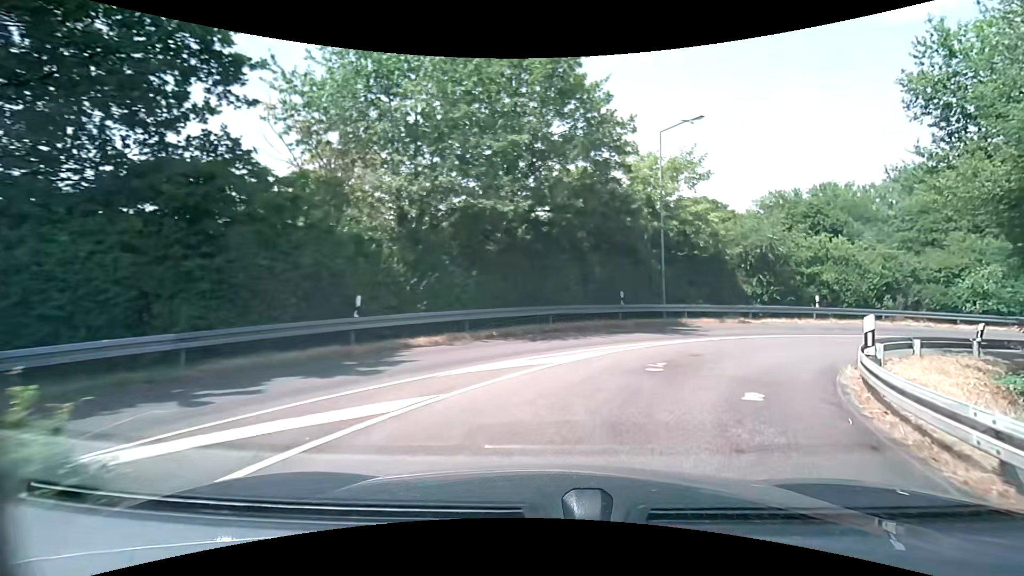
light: Day
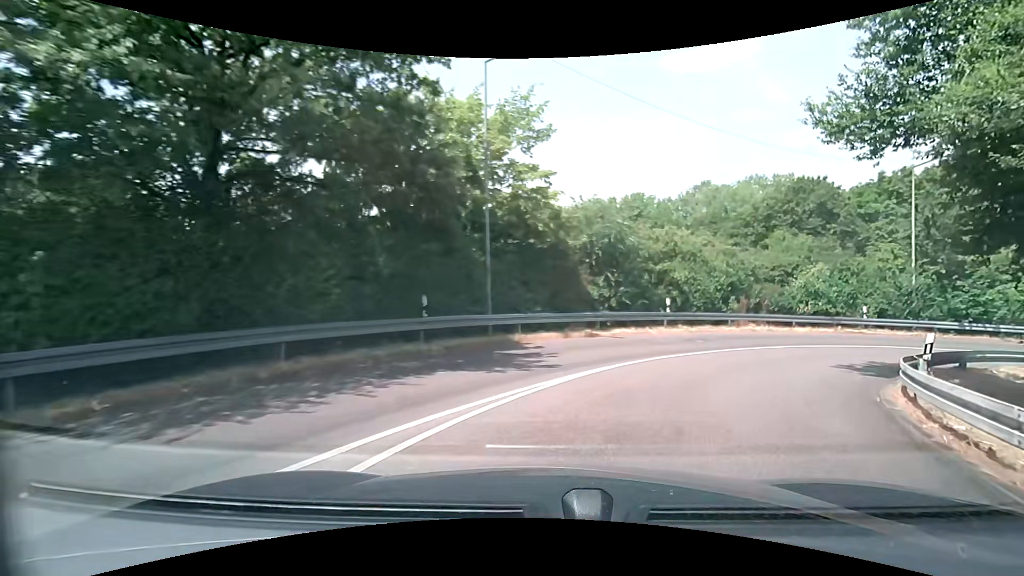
(+1.4, +8.4) m; +19°
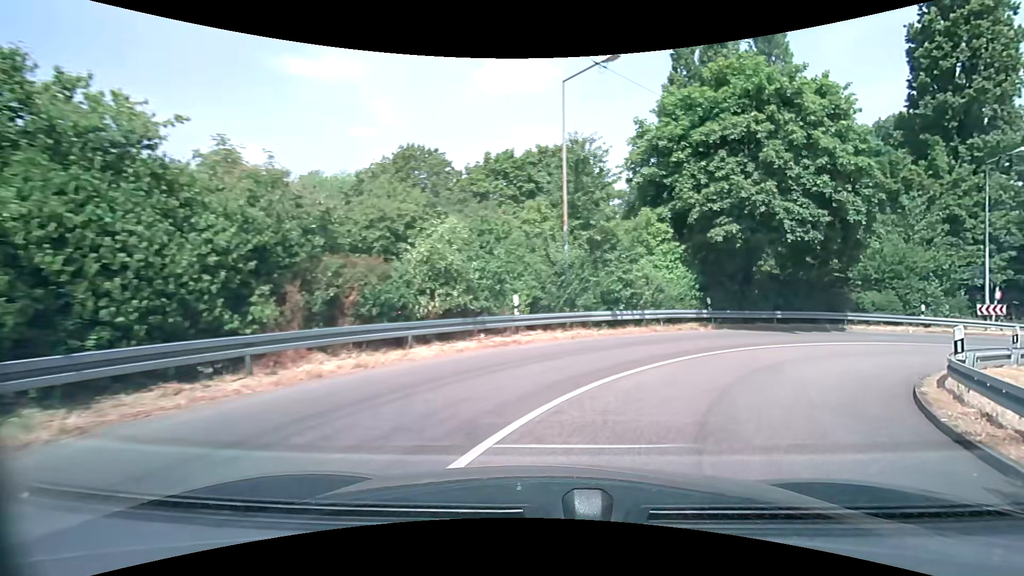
(+5.8, +15.4) m; +41°
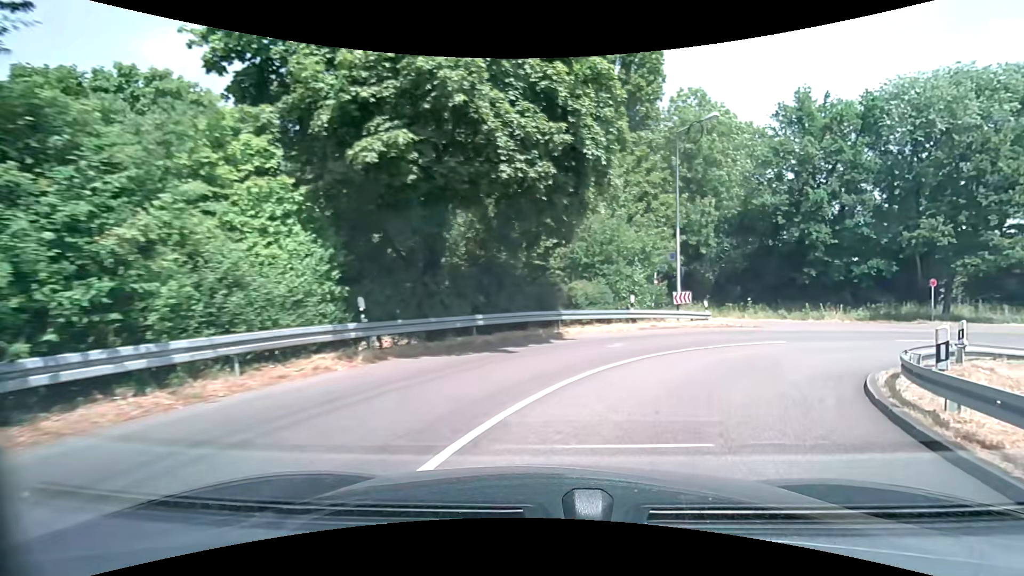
(+3.8, +11.7) m; +35°
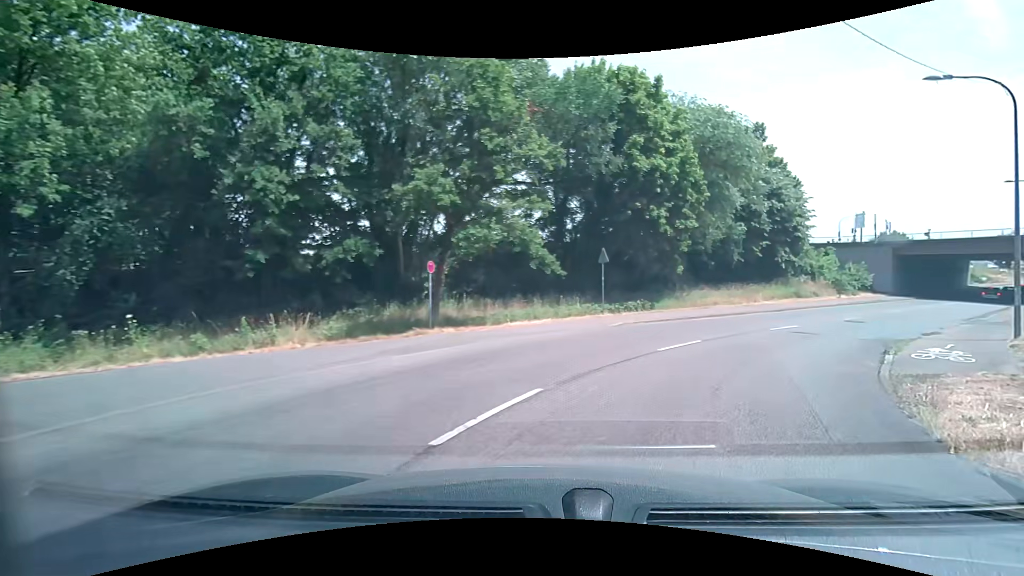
(+8.7, +17.8) m; +52°
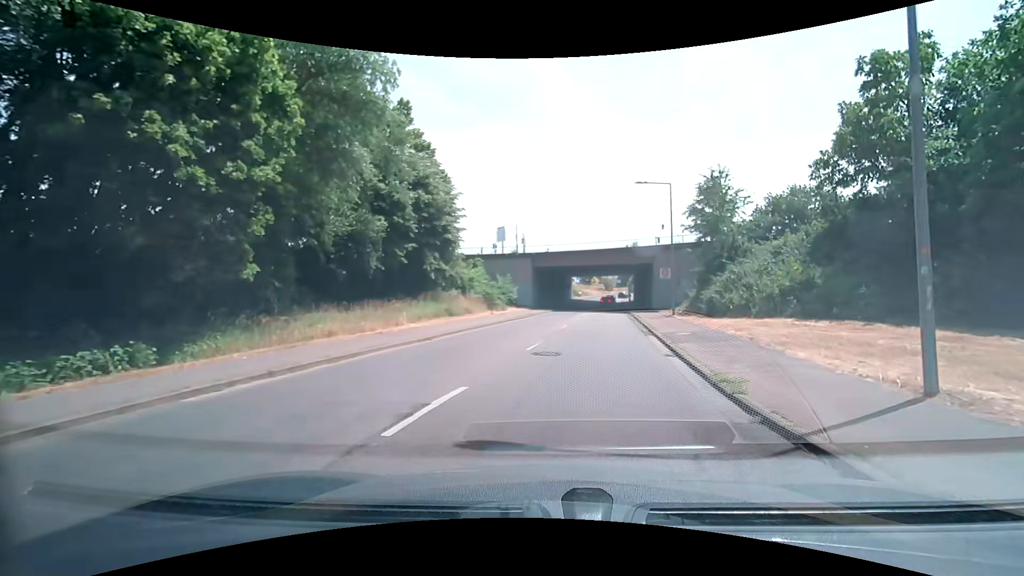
(+6.0, +15.0) m; +40°
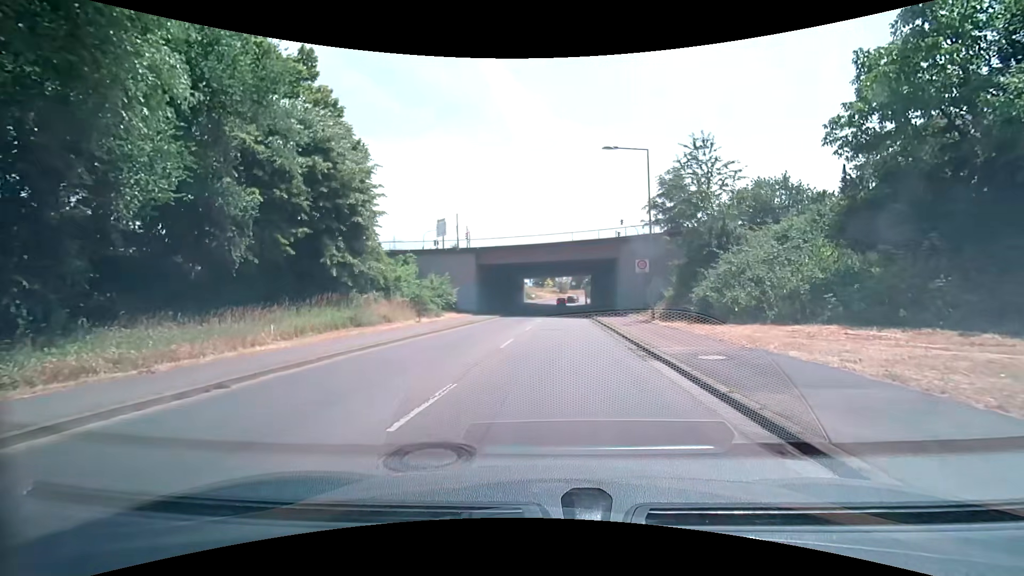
(+0.5, +8.8) m; +6°
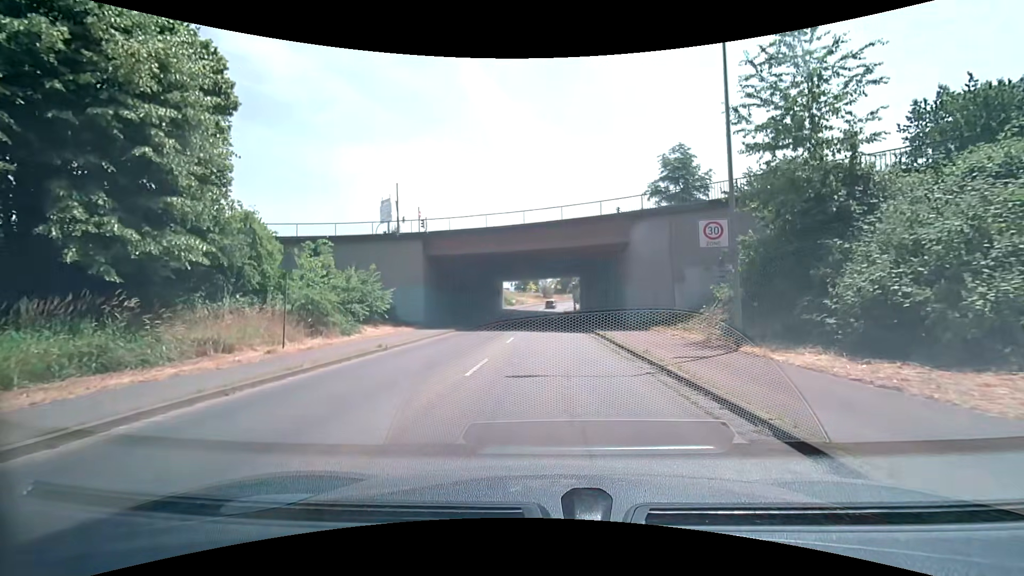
(+0.4, +13.7) m; +3°
(0, +10) (0, +20) (0, +30) (0, +40) (-1, +50) (-2, +60) (-3, +70) (-2, +80) (-1, +90) (+3, +99) m
